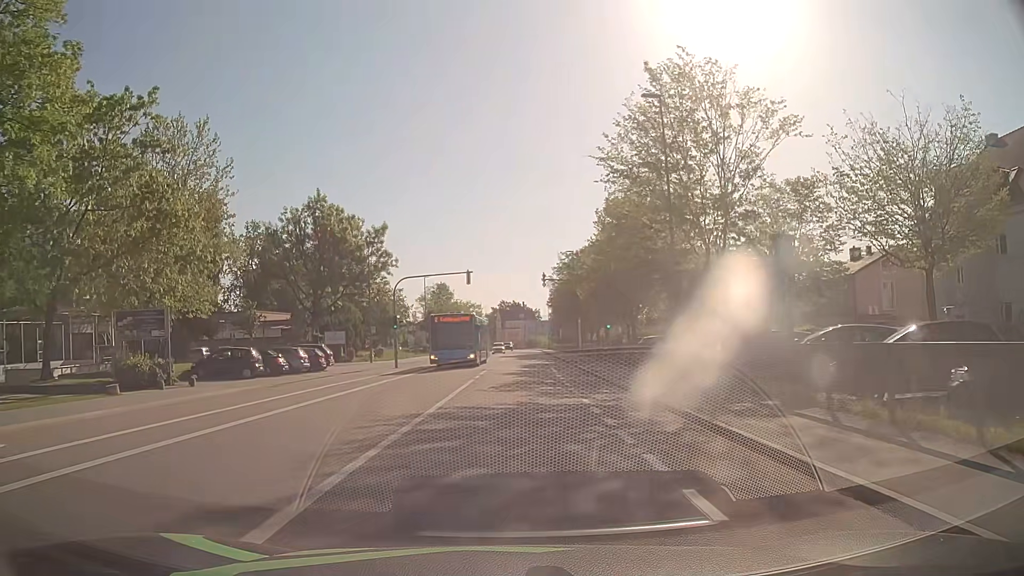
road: tertiary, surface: asphalt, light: Day
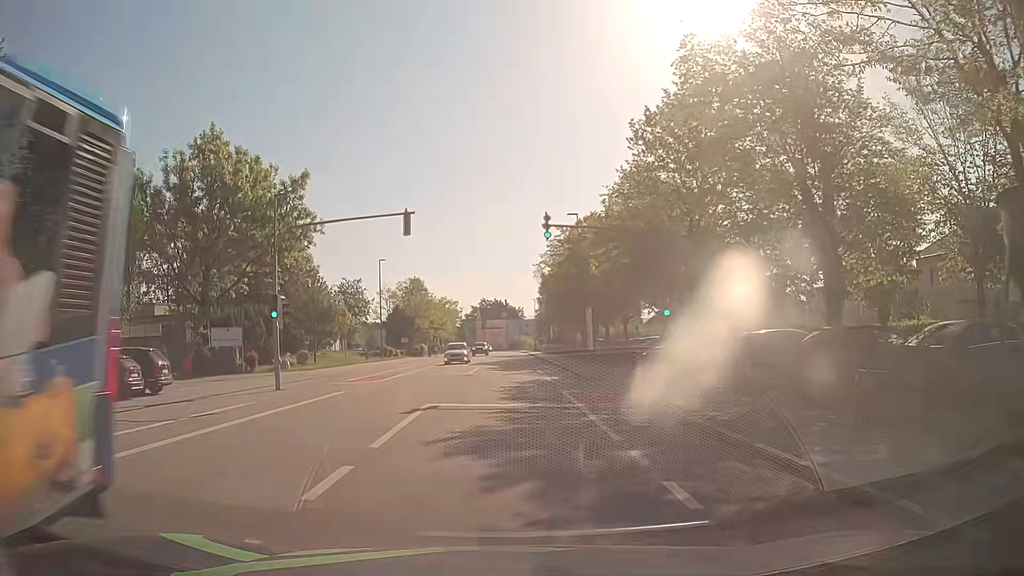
(+0.3, +19.9) m; +1°
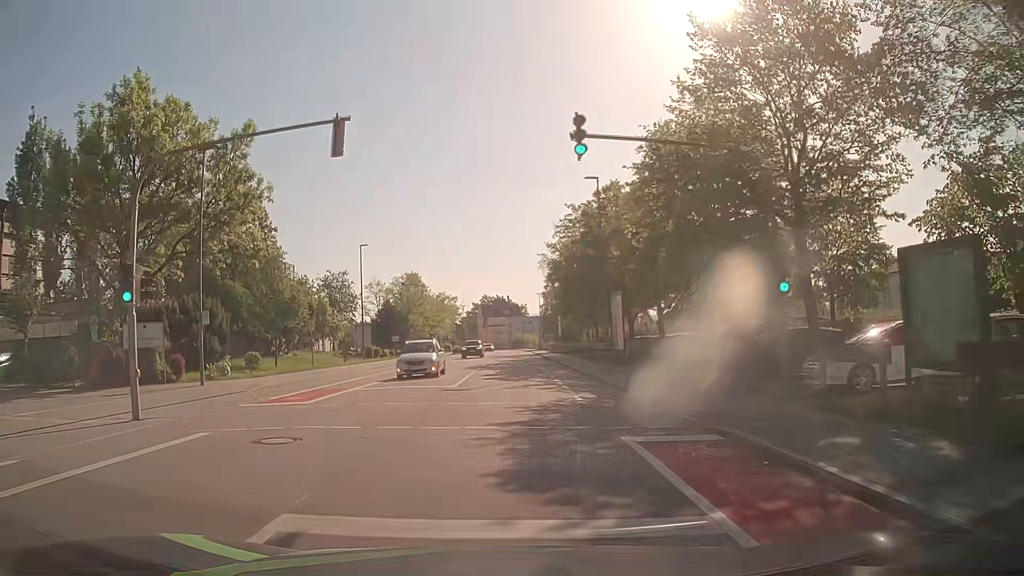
(-0.1, +10.0) m; 0°
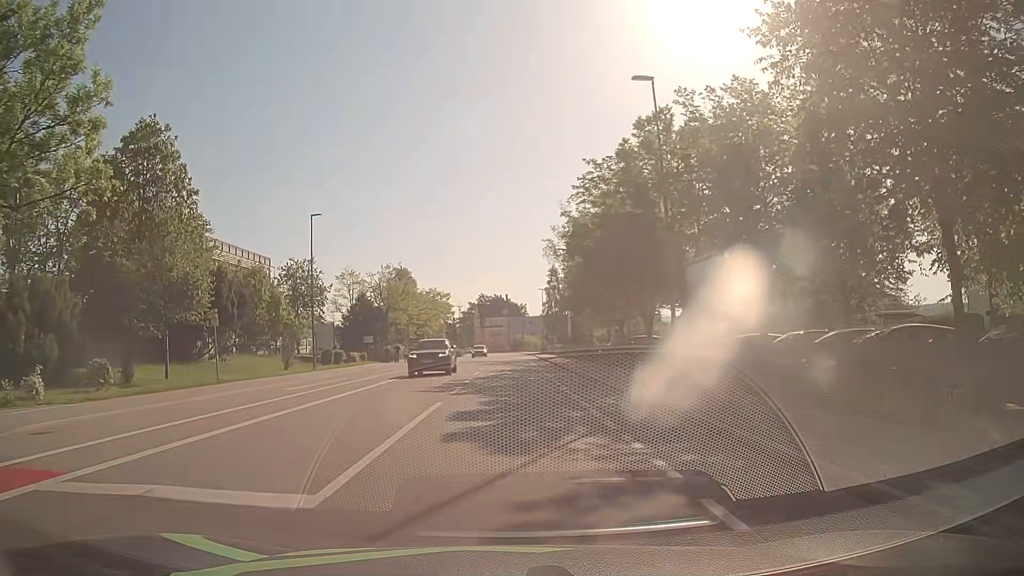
(-0.2, +15.1) m; 0°
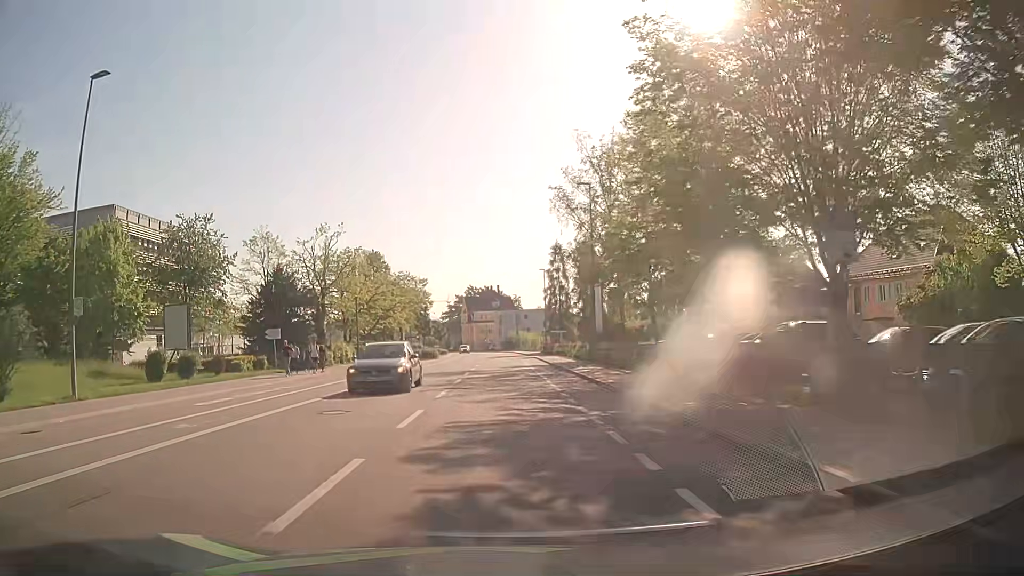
(0.0, +26.0) m; 0°
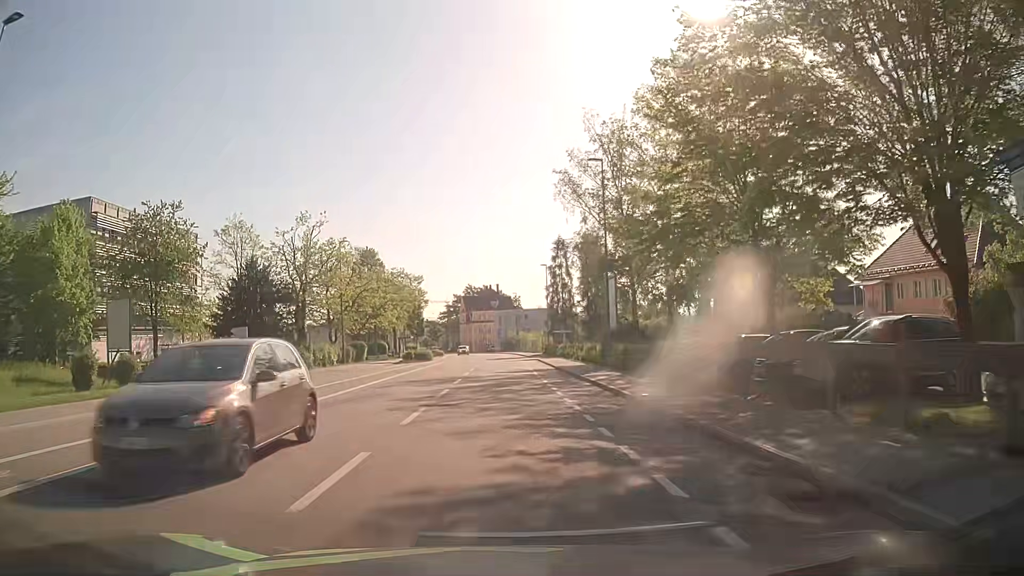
(0.0, +5.4) m; 0°
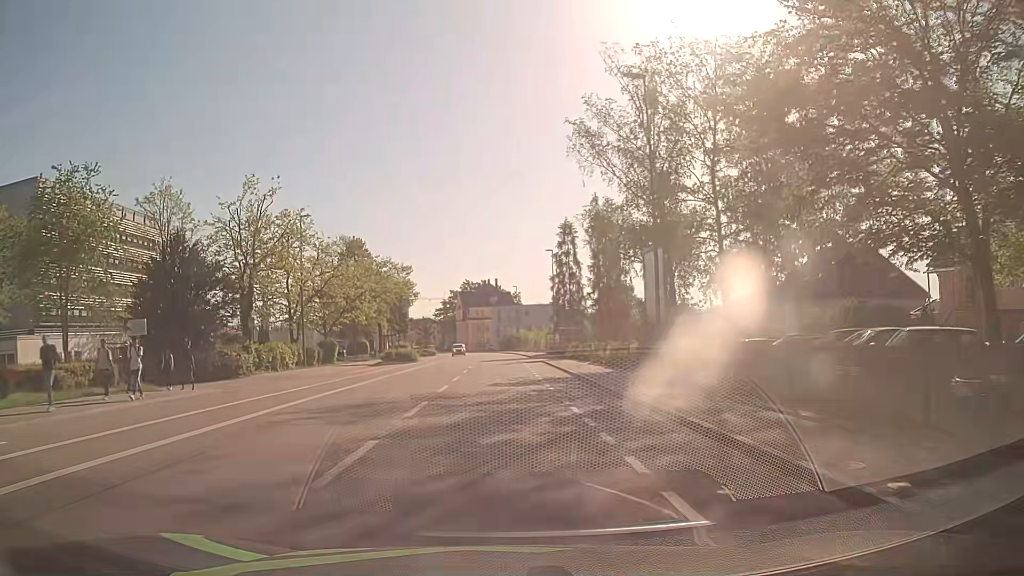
(0.0, +11.0) m; +1°
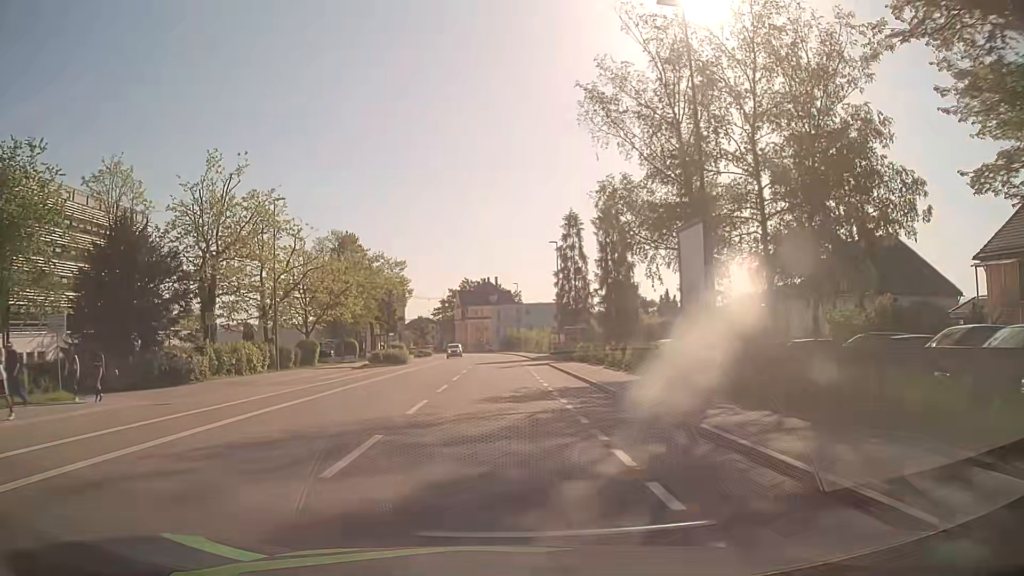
(0.0, +5.6) m; -1°
(0, +10) (0, +20) (0, +30) (0, +40) (-1, +50) (-1, +60) (-1, +70) (-2, +80) (-3, +90) (-4, +100) m
